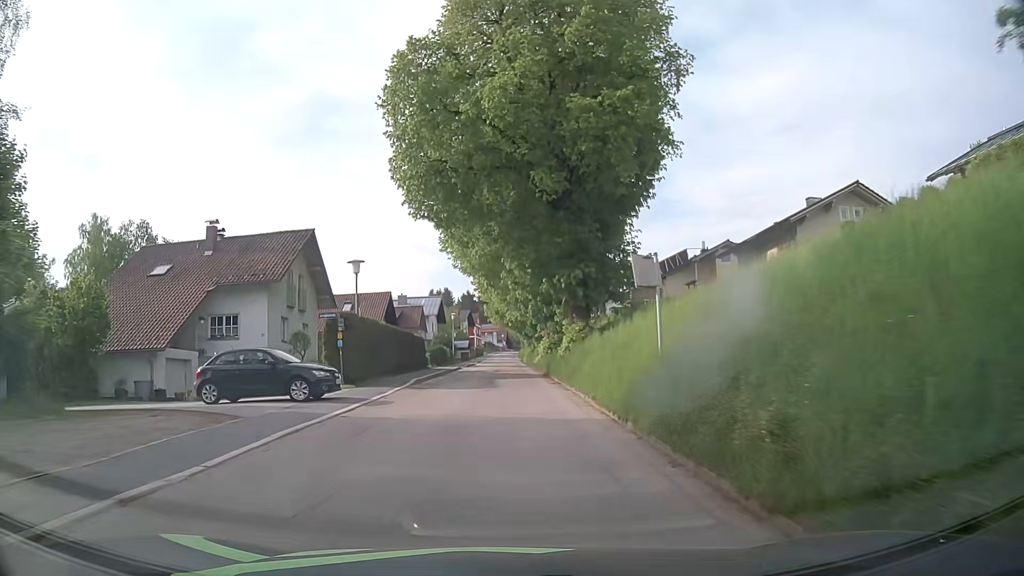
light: Day
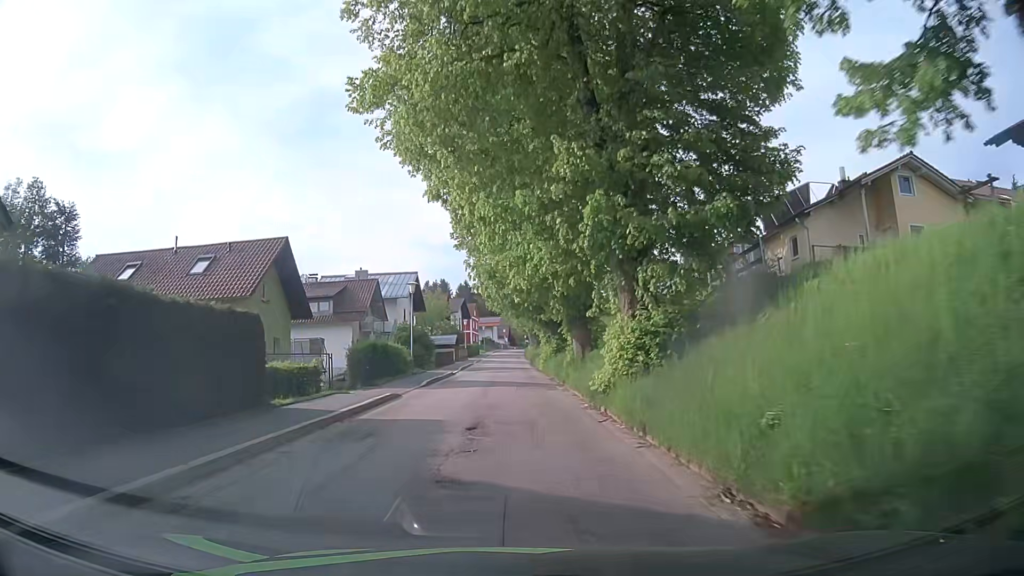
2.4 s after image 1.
(-0.1, +29.1) m; 0°
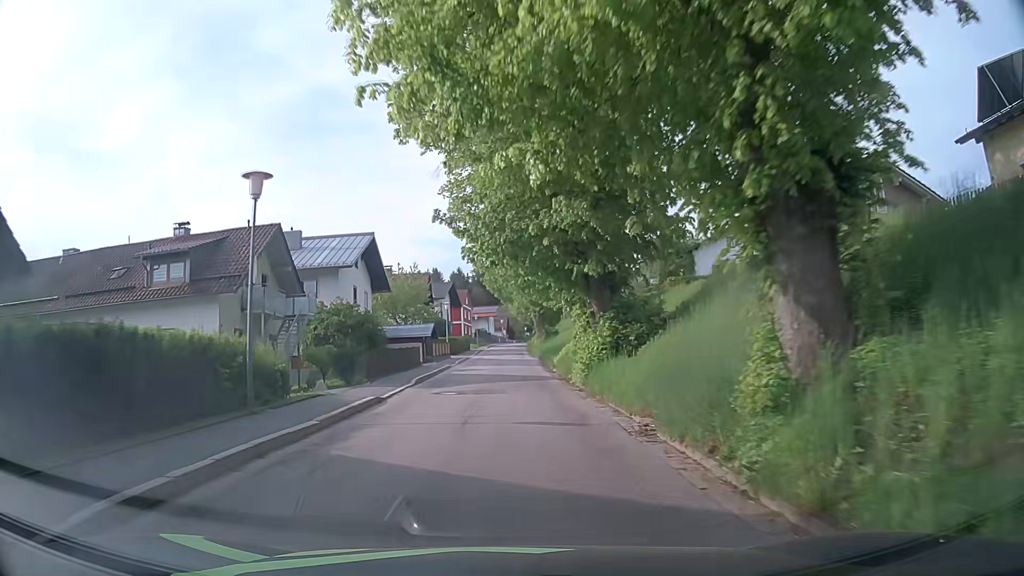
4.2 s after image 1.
(+0.1, +22.1) m; 0°
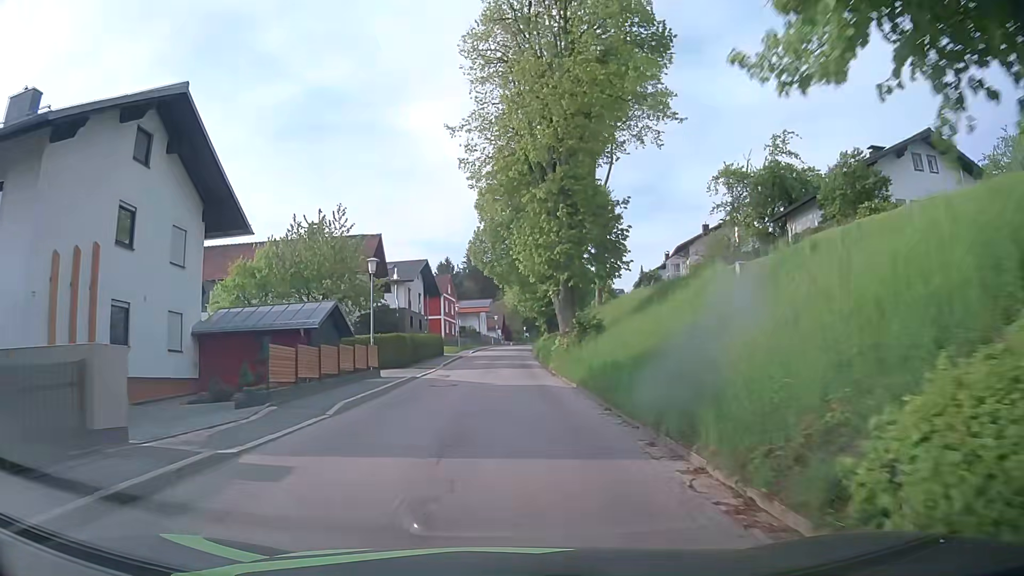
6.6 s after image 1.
(0.0, +30.0) m; 0°
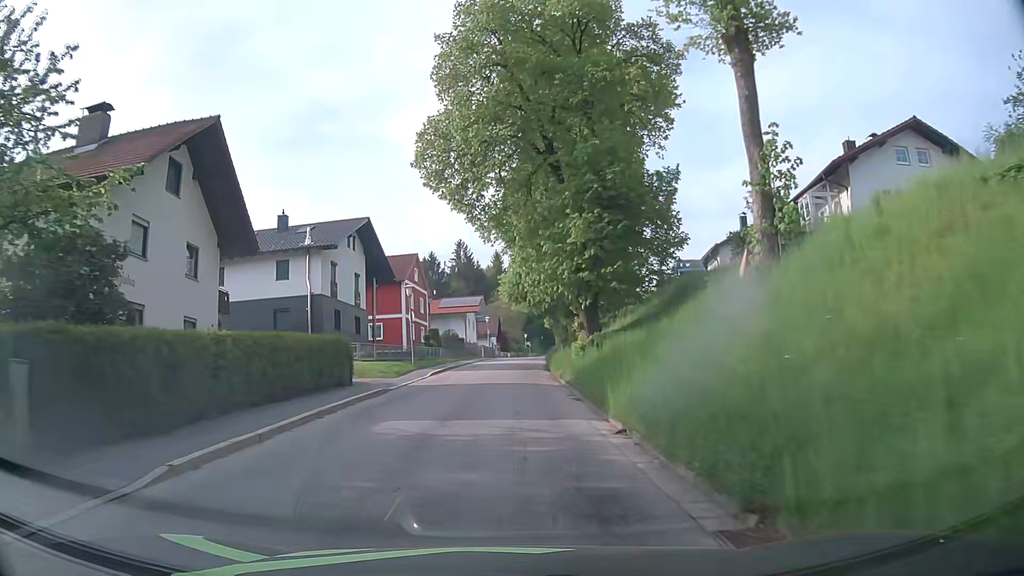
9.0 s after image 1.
(0.0, +30.2) m; 0°
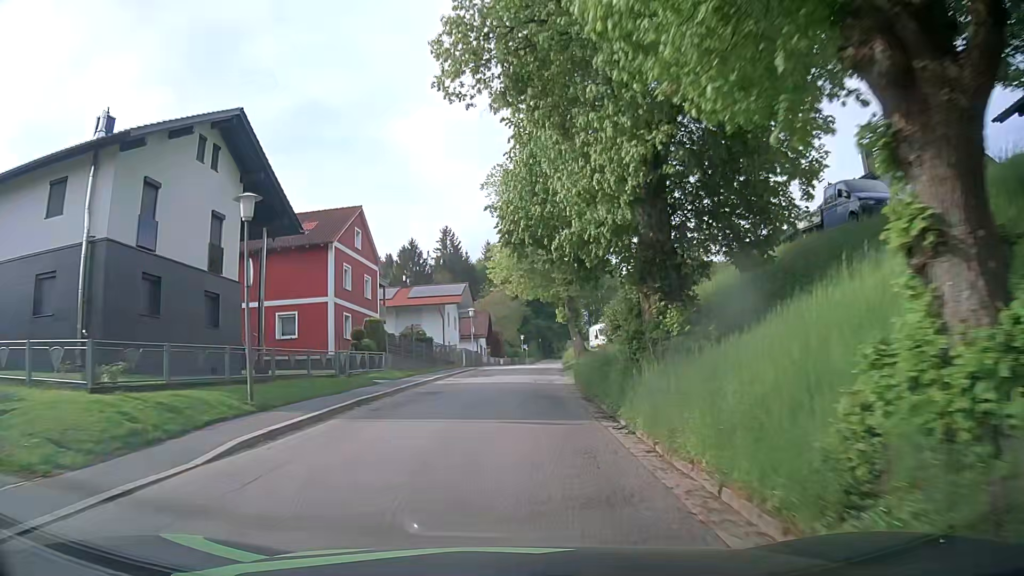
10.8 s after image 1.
(+0.1, +22.4) m; +1°
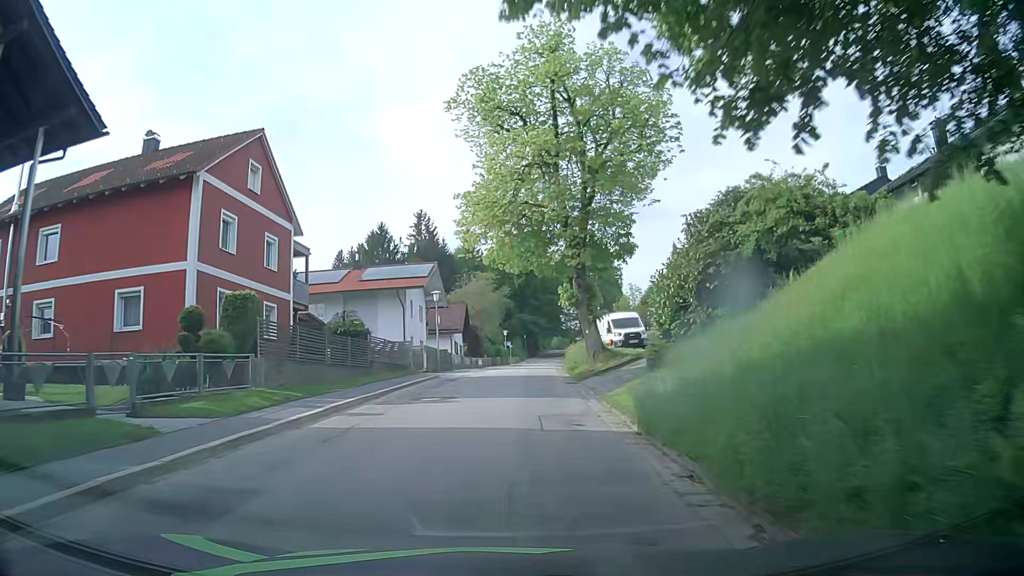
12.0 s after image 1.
(+0.2, +14.7) m; +2°
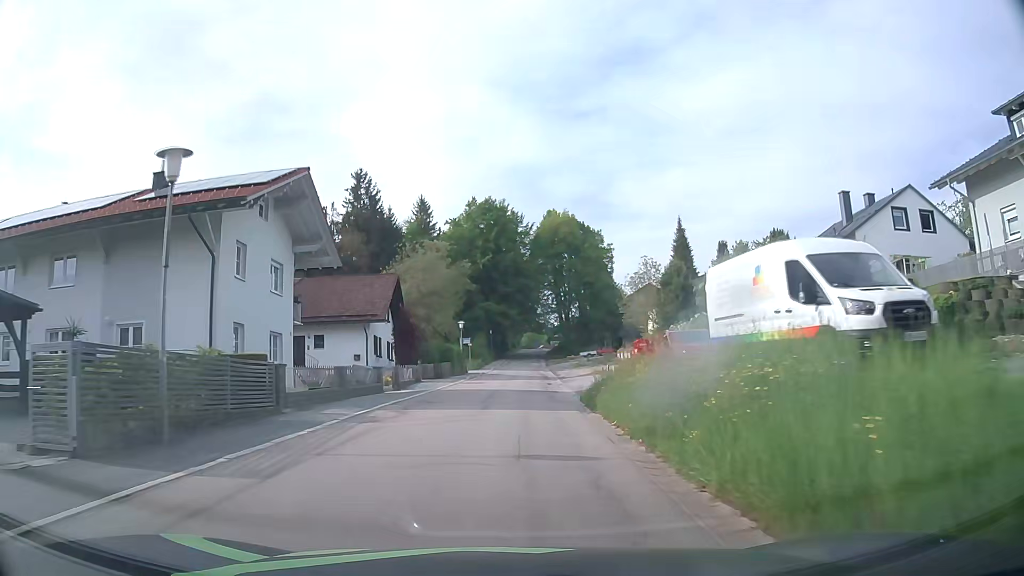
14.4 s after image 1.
(+0.4, +29.0) m; +2°
